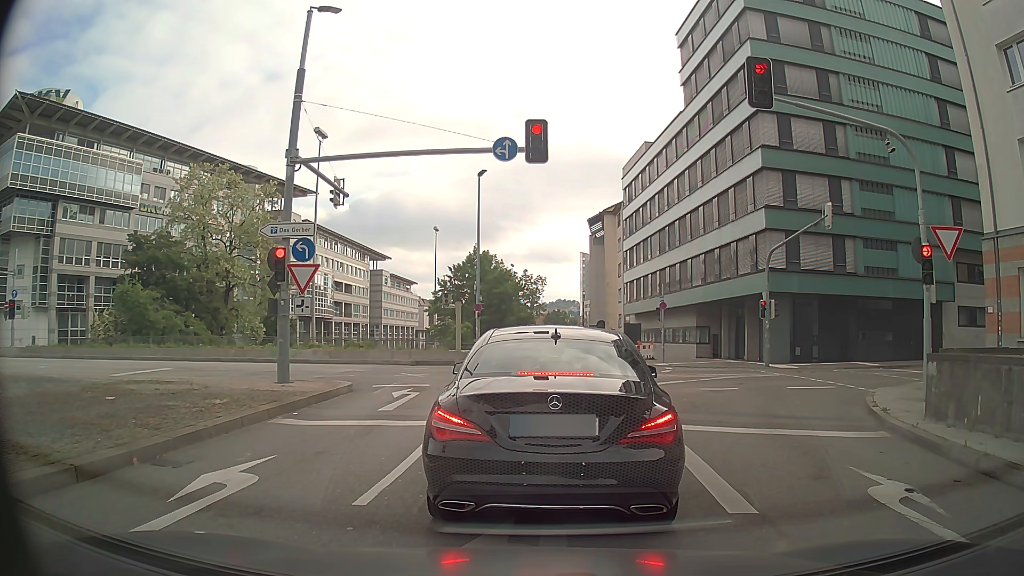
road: primary_link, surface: asphalt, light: Day
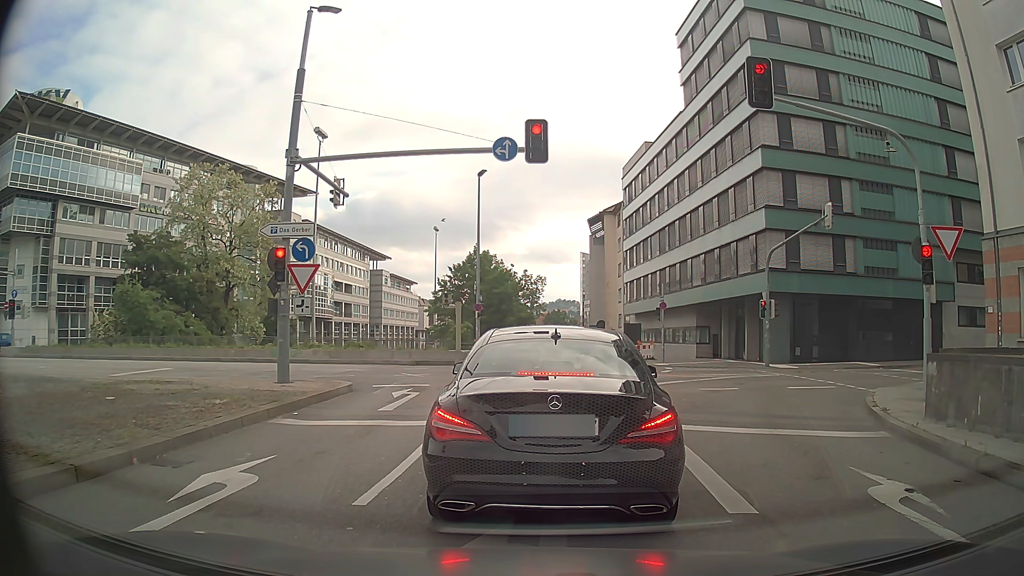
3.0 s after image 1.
(0.0, 0.0) m; 0°
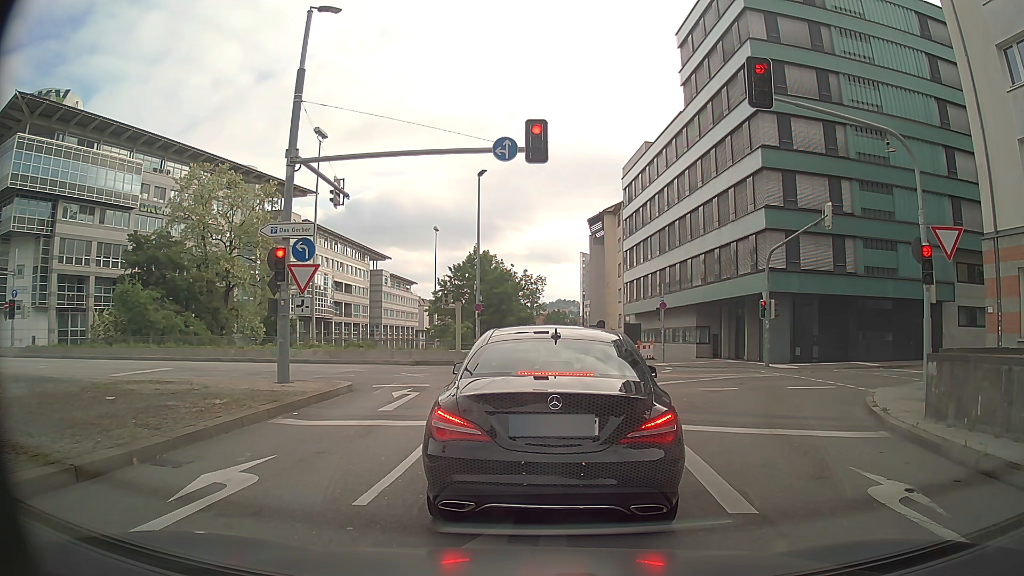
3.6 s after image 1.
(0.0, 0.0) m; 0°
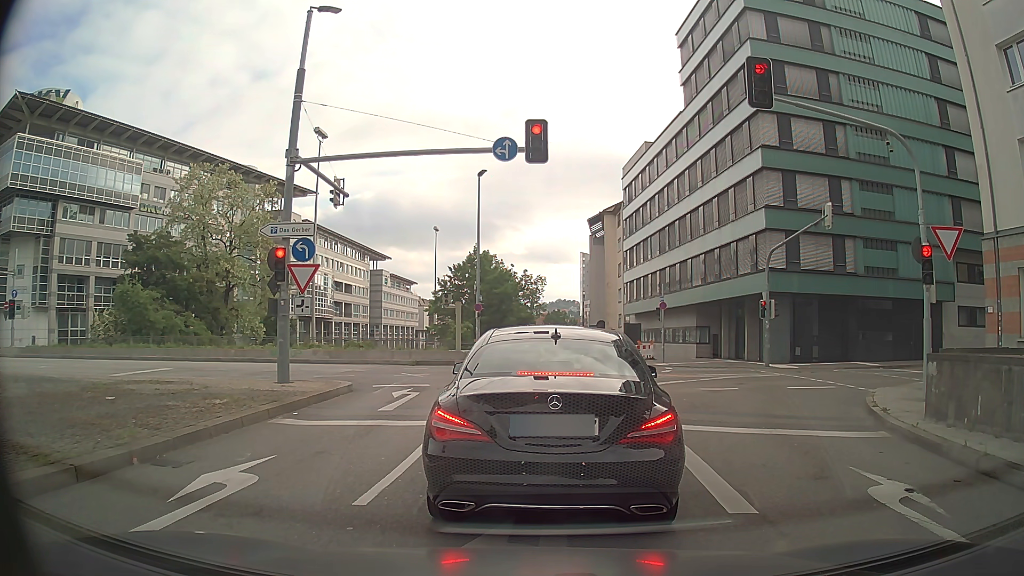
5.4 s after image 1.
(0.0, 0.0) m; 0°
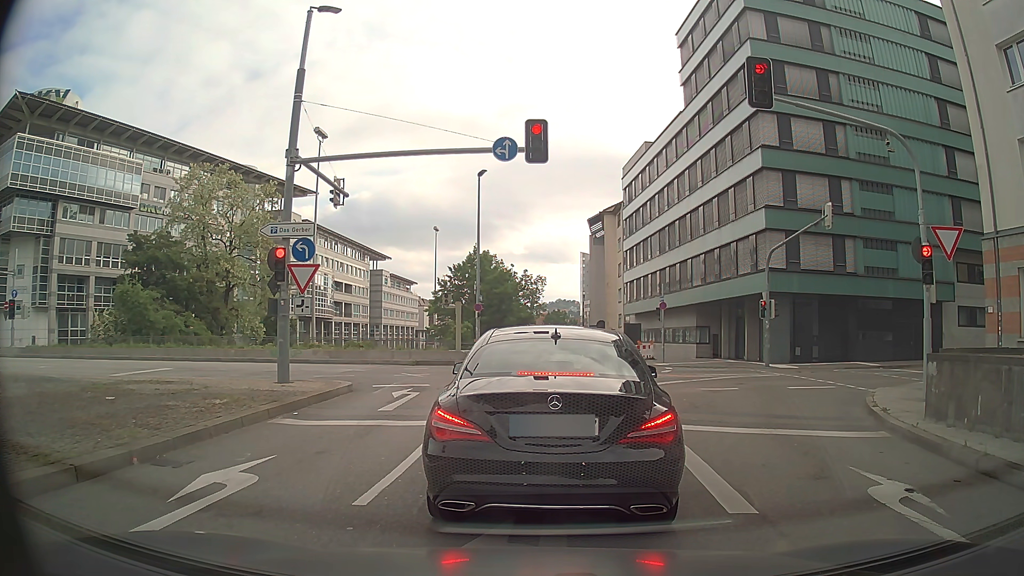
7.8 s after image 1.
(0.0, 0.0) m; 0°
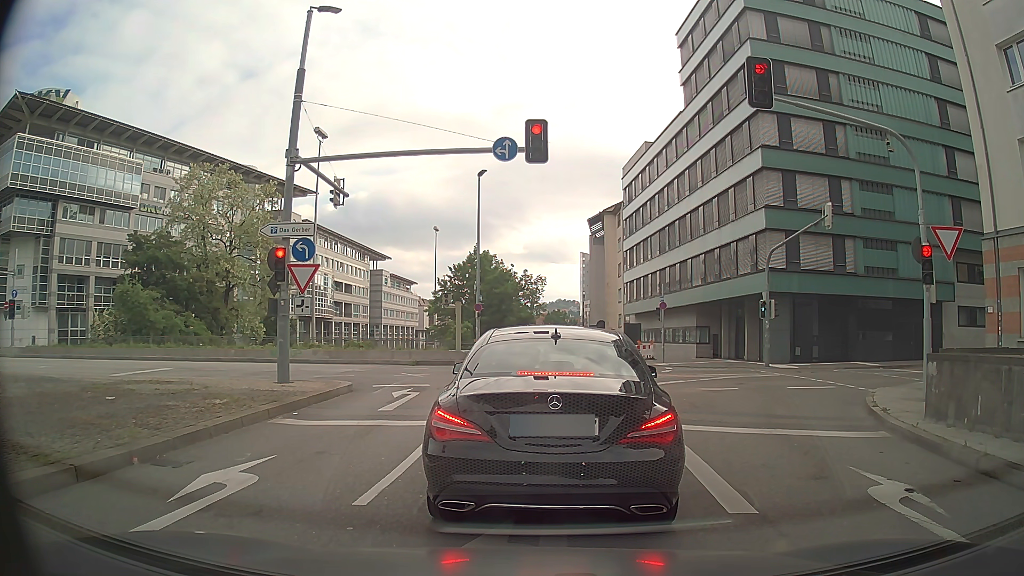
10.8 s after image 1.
(0.0, 0.0) m; 0°
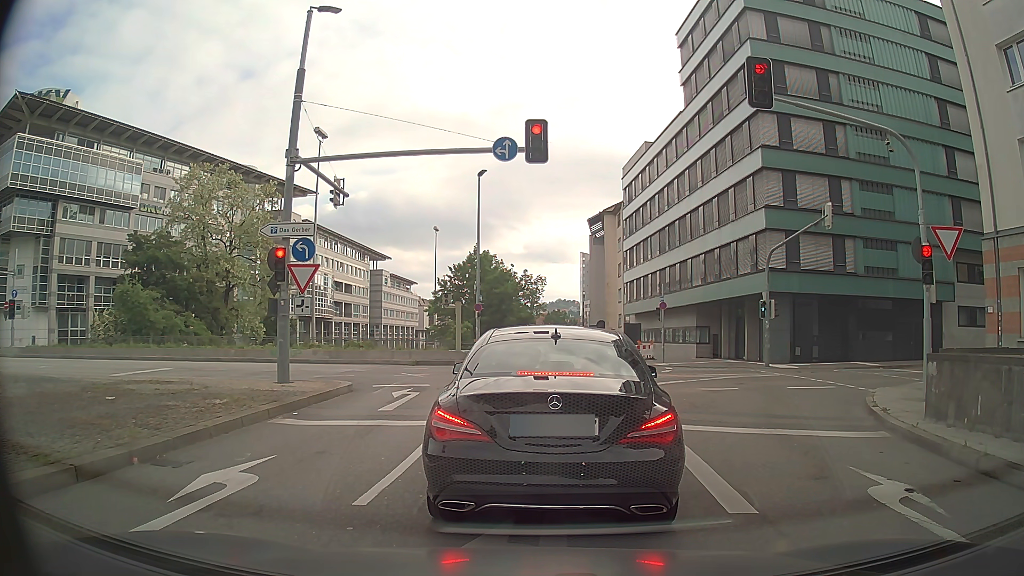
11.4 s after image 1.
(0.0, 0.0) m; 0°
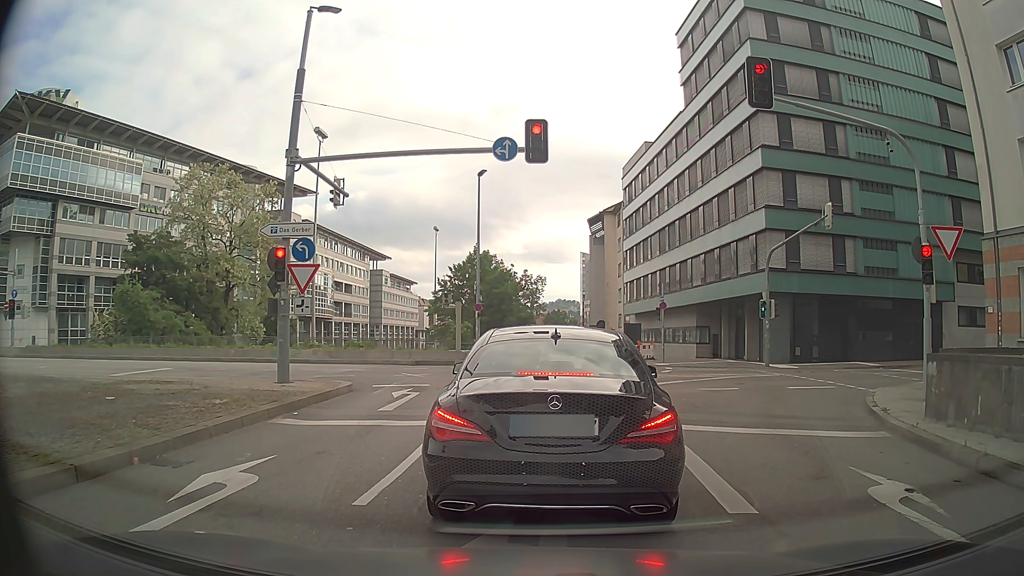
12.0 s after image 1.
(0.0, 0.0) m; 0°
(0, +10) (0, +20) (-5, +29) (-14, +32) (-24, +32) (-34, +32) (-44, +32) (-54, +33) (-64, +35) (-73, +39) m
